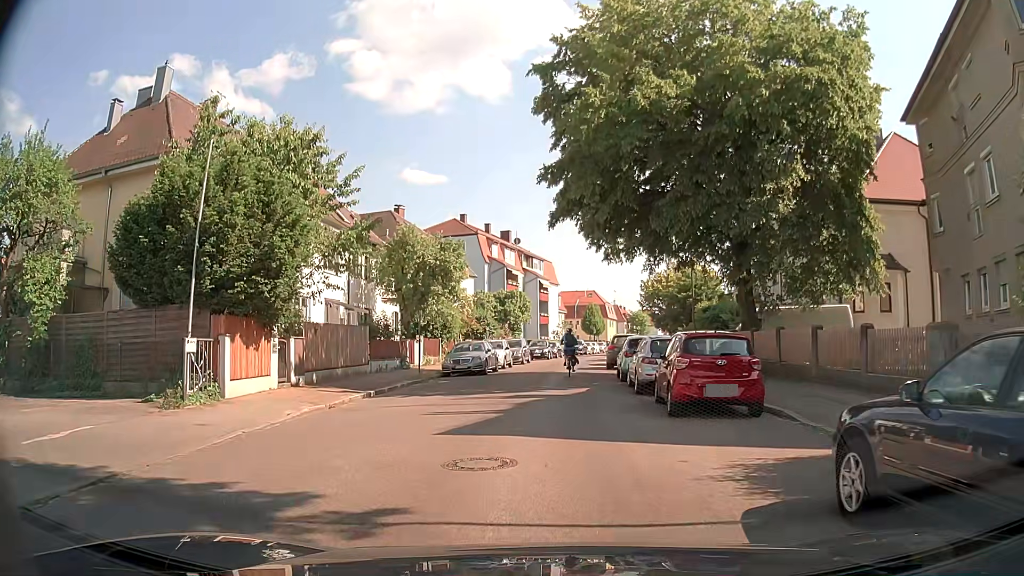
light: Day
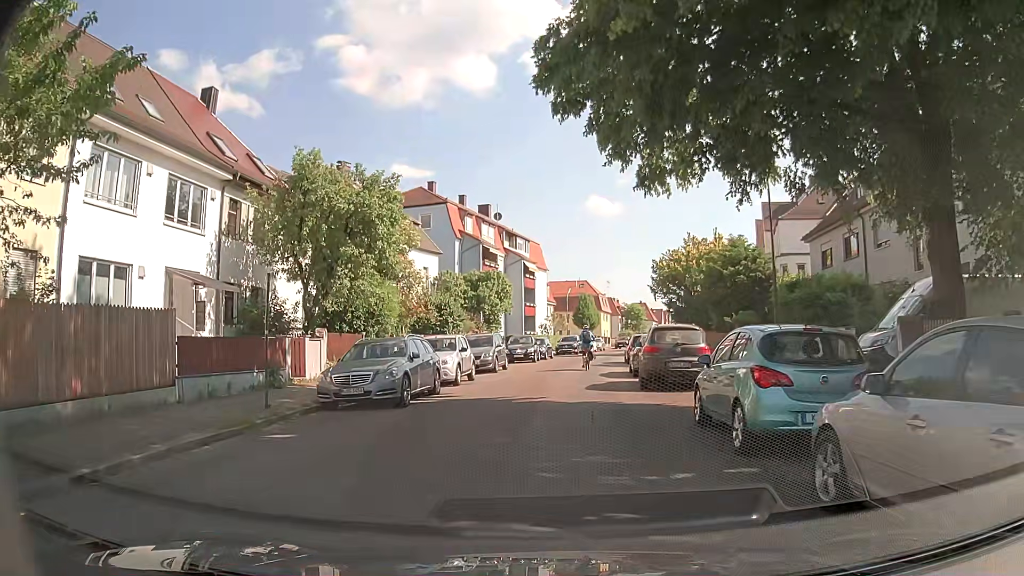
(-0.1, +14.4) m; +1°
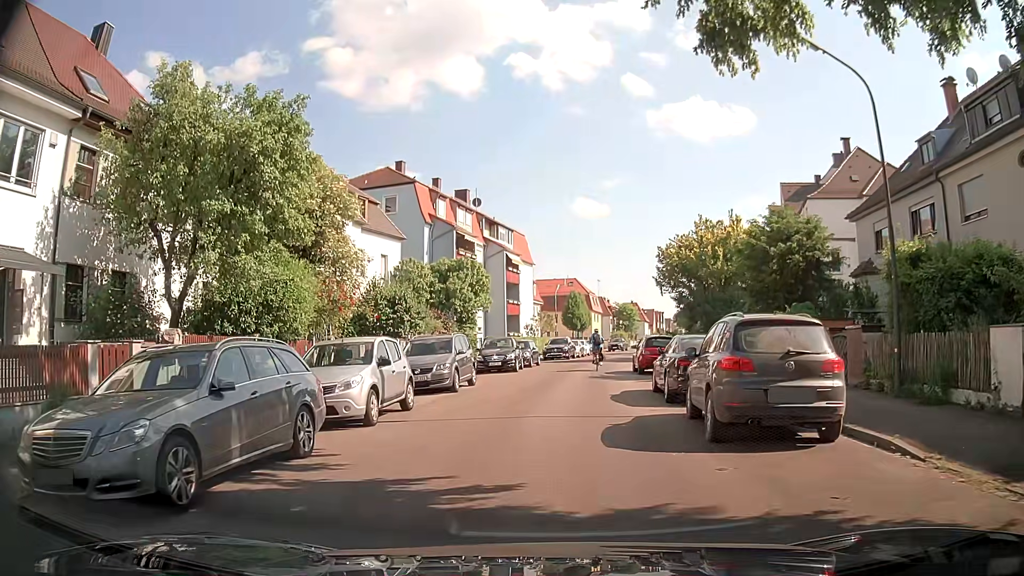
(0.0, +8.6) m; +1°
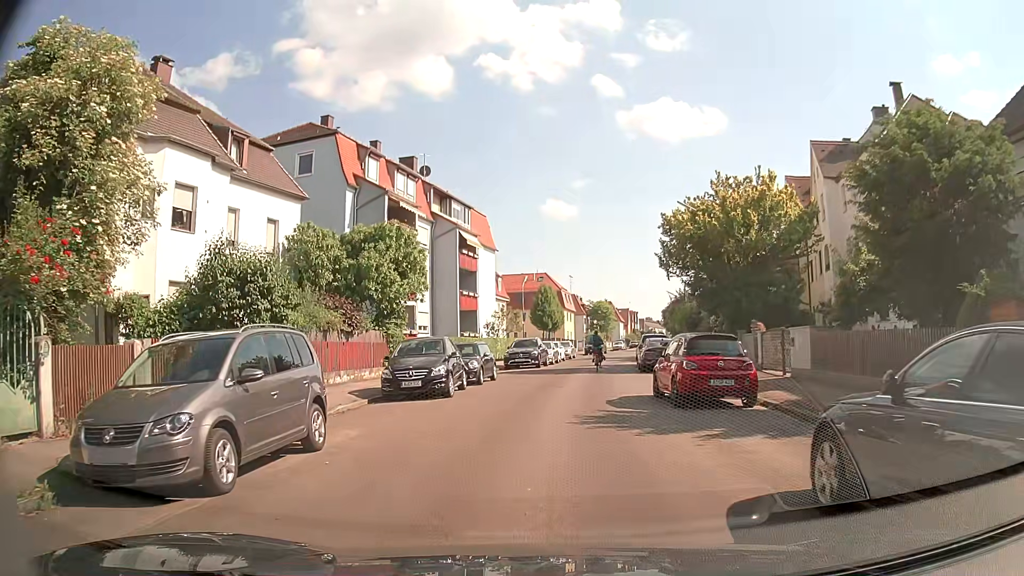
(+0.2, +12.5) m; +3°
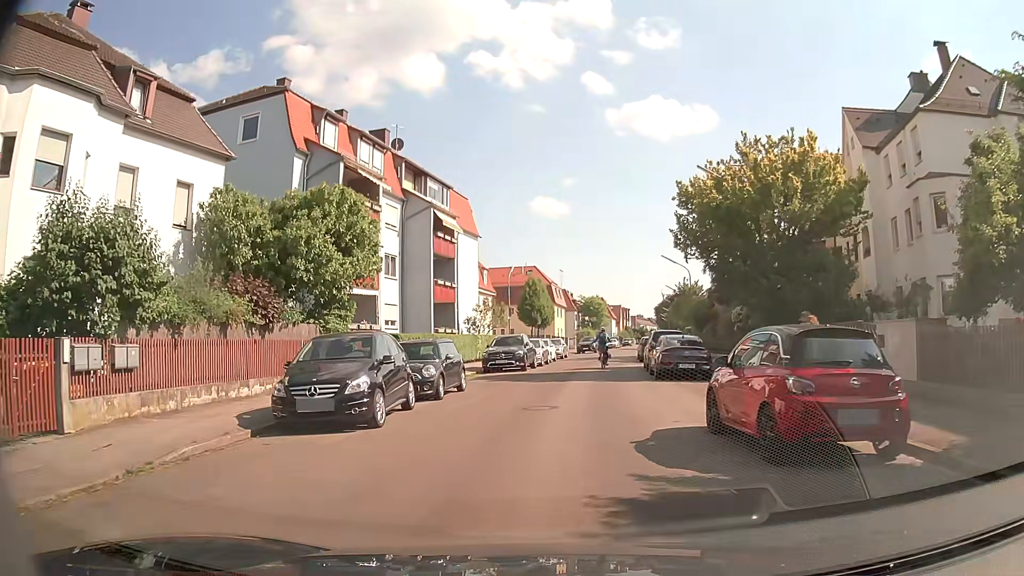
(0.0, +6.4) m; 0°
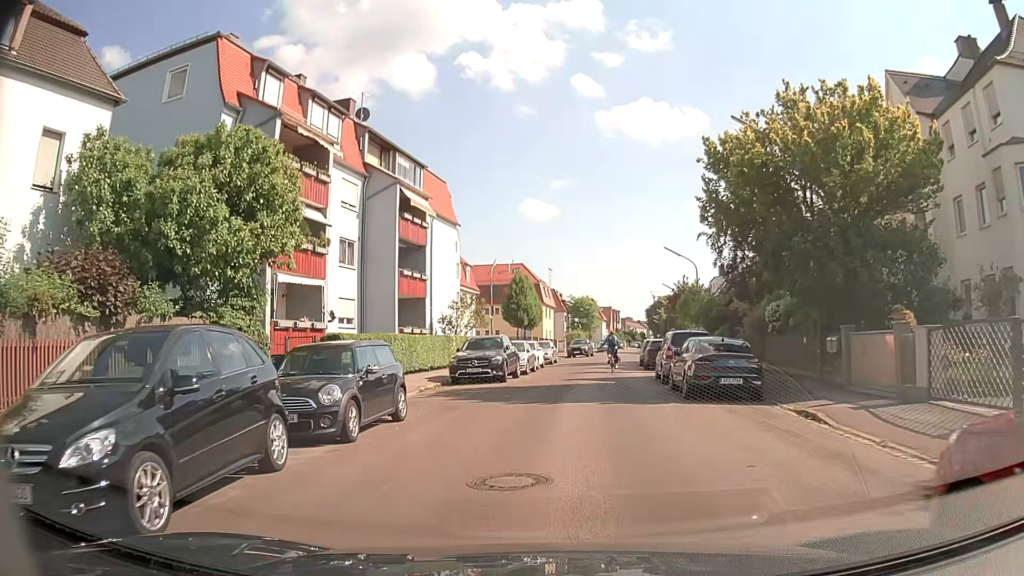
(+0.1, +6.4) m; +1°
